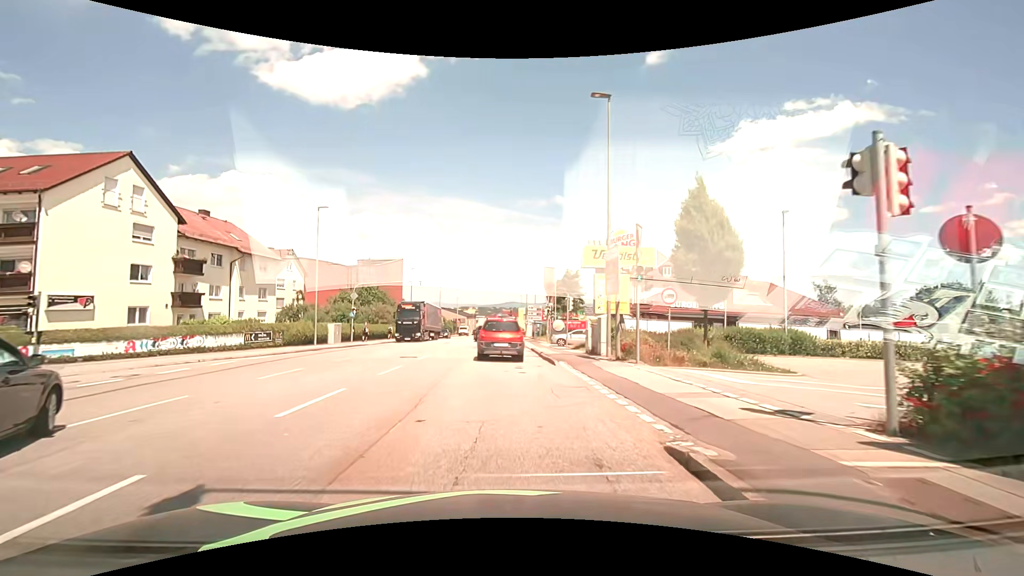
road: tertiary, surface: asphalt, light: Day
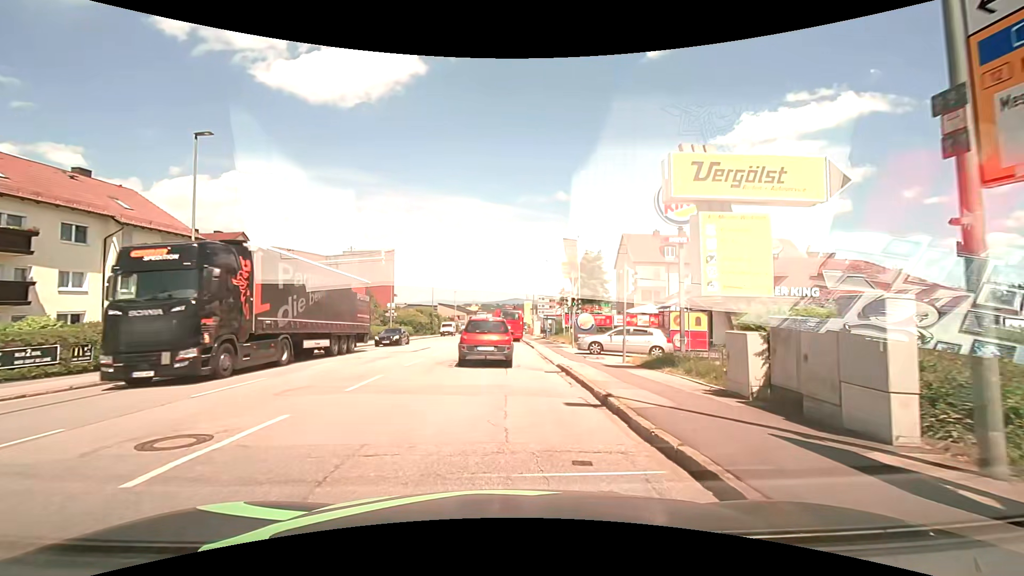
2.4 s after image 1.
(-0.5, +14.6) m; -1°
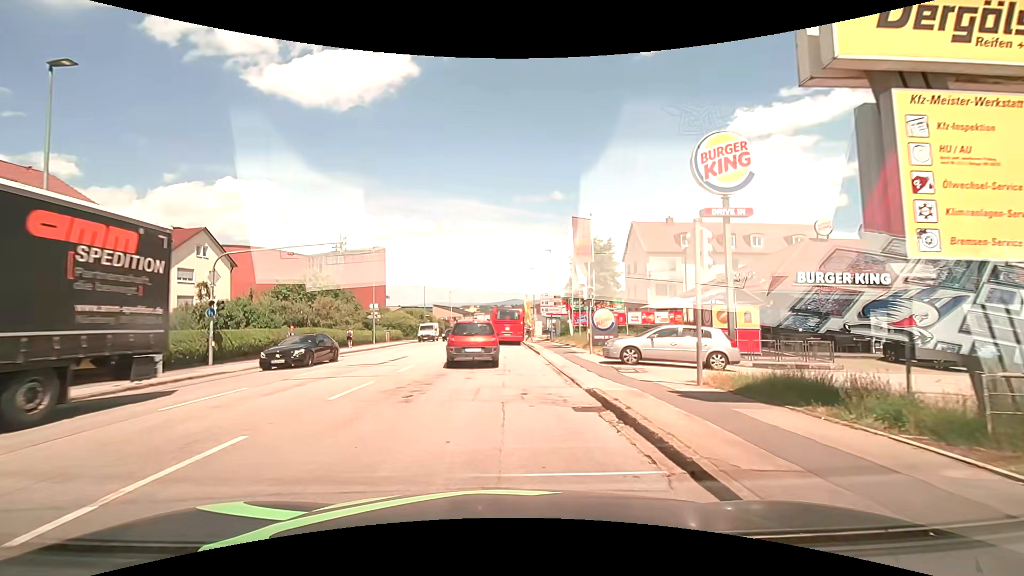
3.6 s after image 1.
(-0.1, +6.9) m; -2°
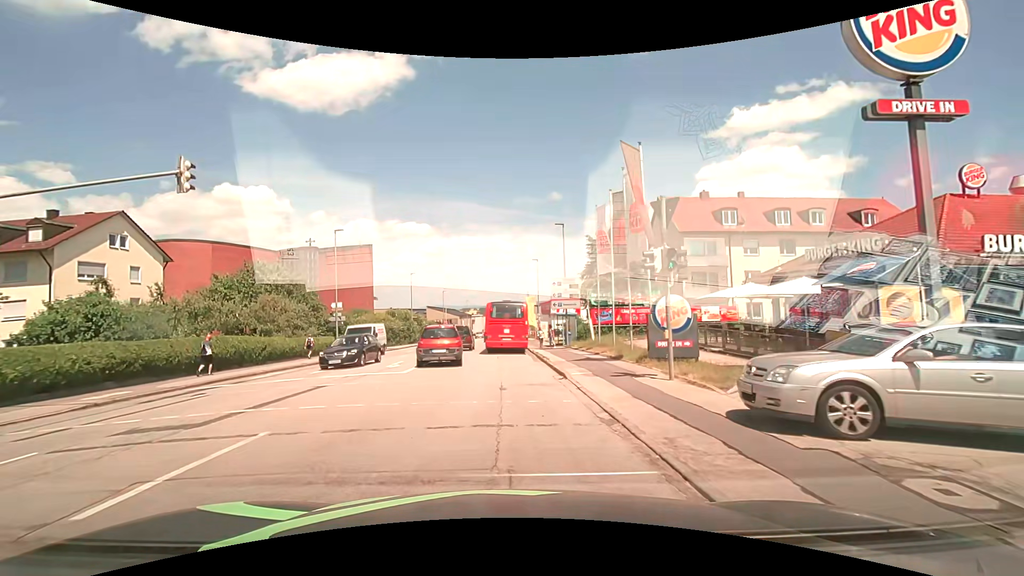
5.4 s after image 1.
(+0.1, +11.5) m; +1°
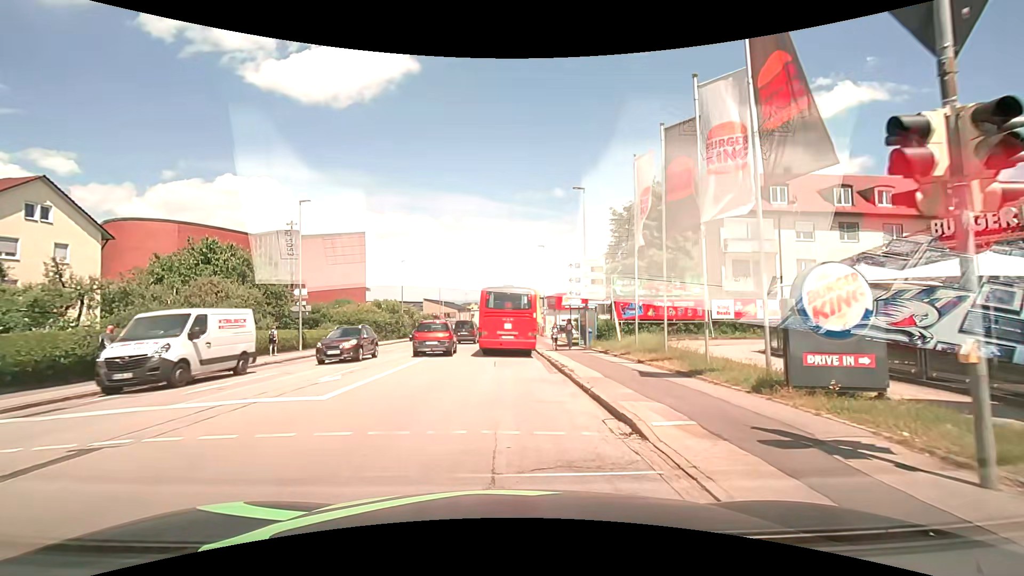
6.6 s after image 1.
(-0.1, +7.4) m; 0°
(0, +10) (0, +20) (0, +30) (-1, +40) (-1, +50) (-1, +60) (-1, +70) (-1, +80) (-1, +90) (-1, +100) m
